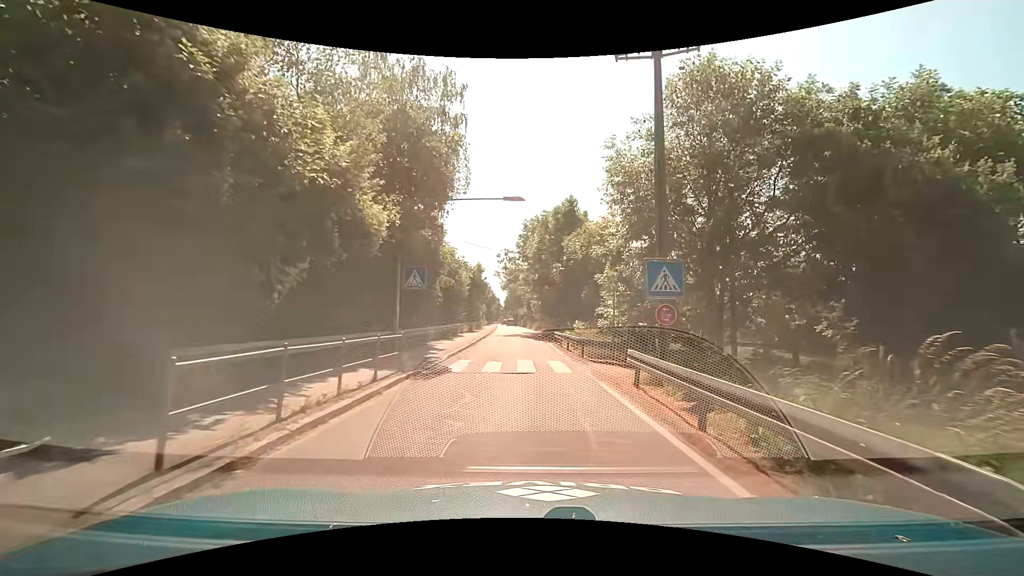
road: unclassified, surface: asphalt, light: Day
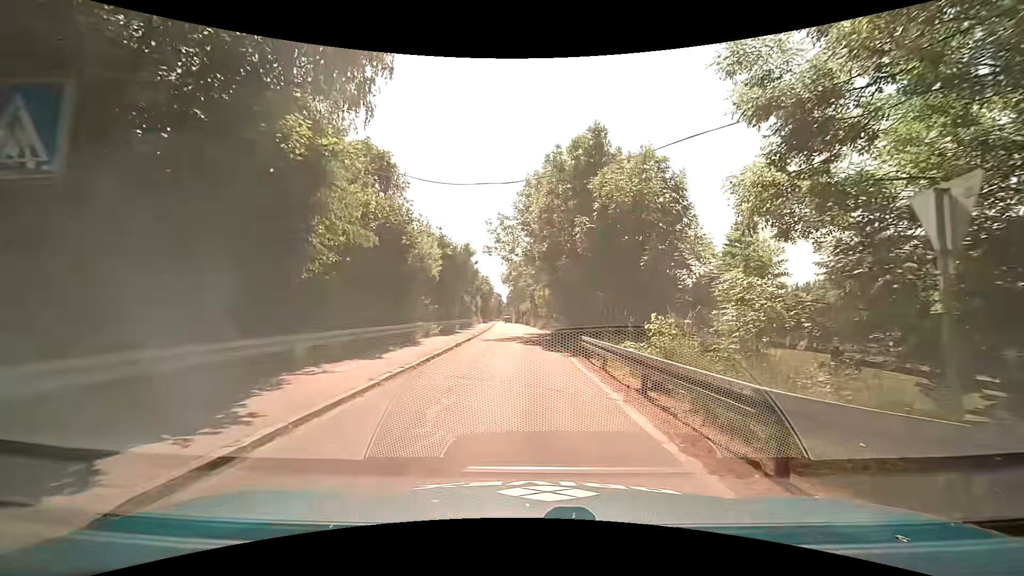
(-0.1, +14.8) m; -2°
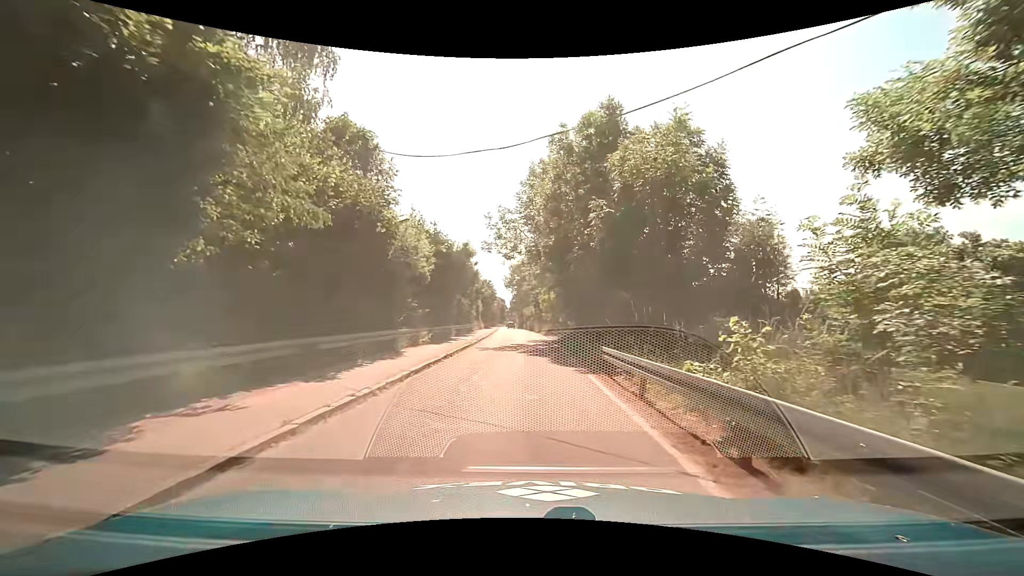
(+0.1, +3.7) m; 0°
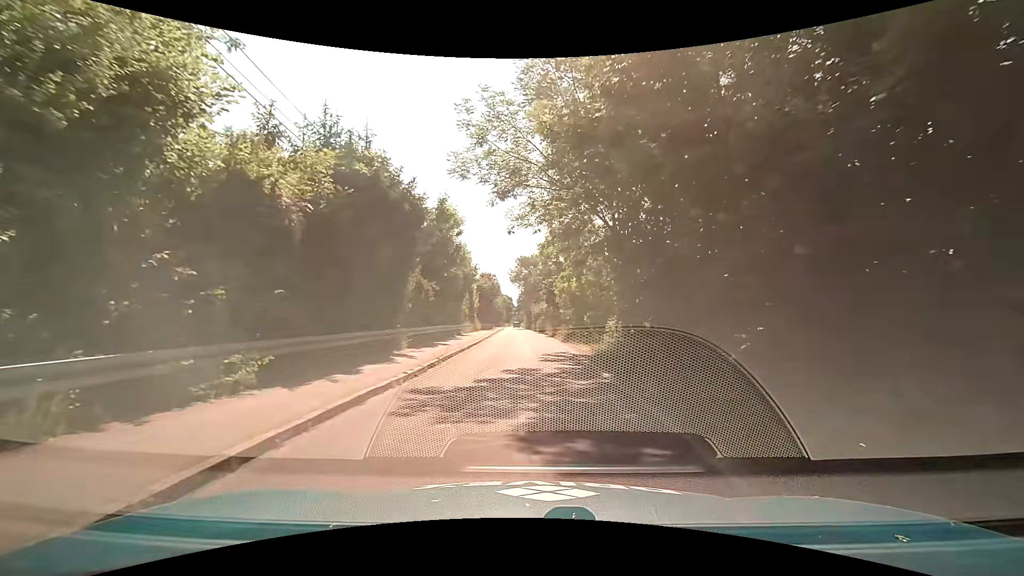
(0.0, +15.7) m; -1°
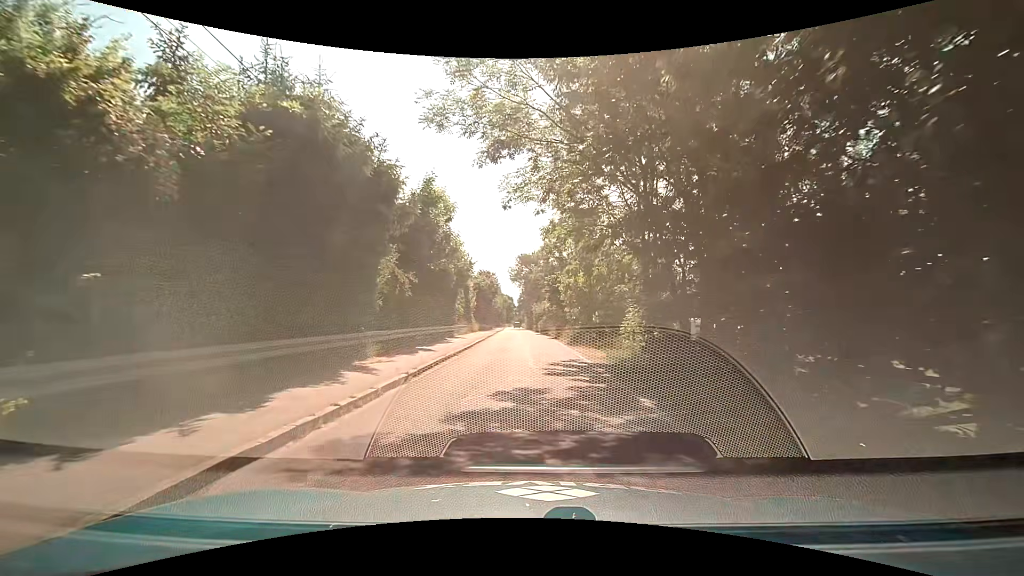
(0.0, +4.2) m; 0°
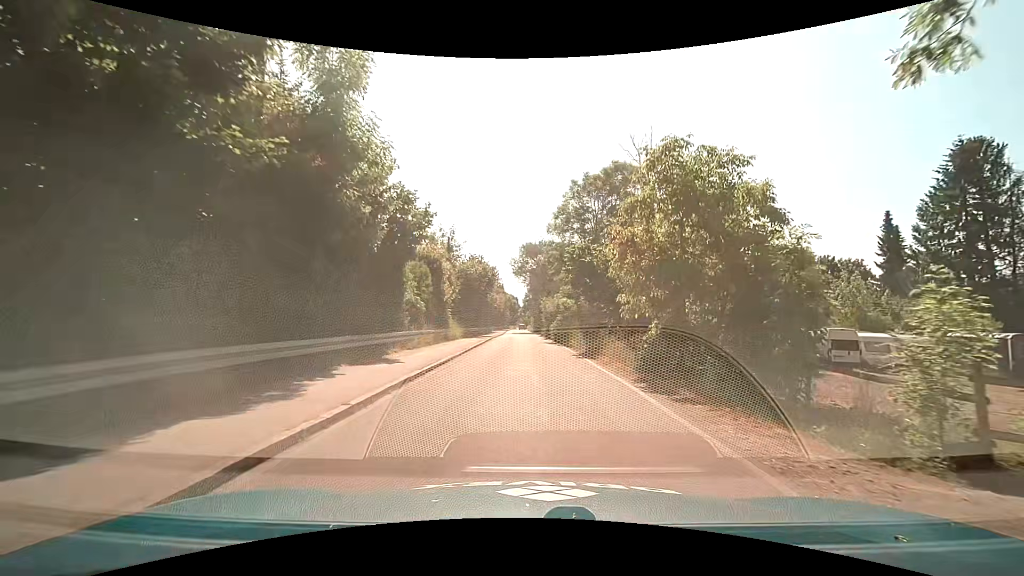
(+0.1, +17.4) m; 0°
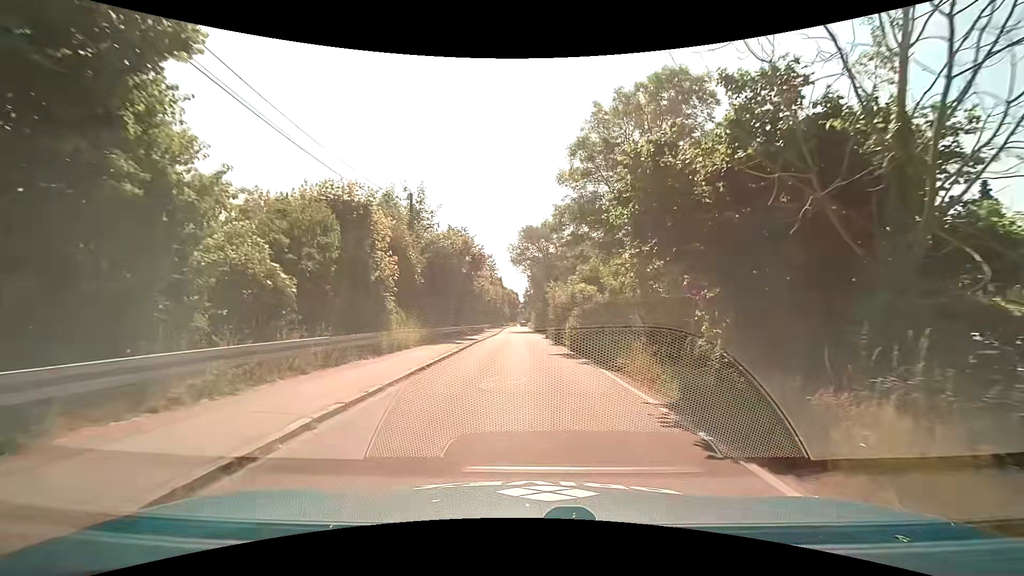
(+0.1, +13.6) m; 0°
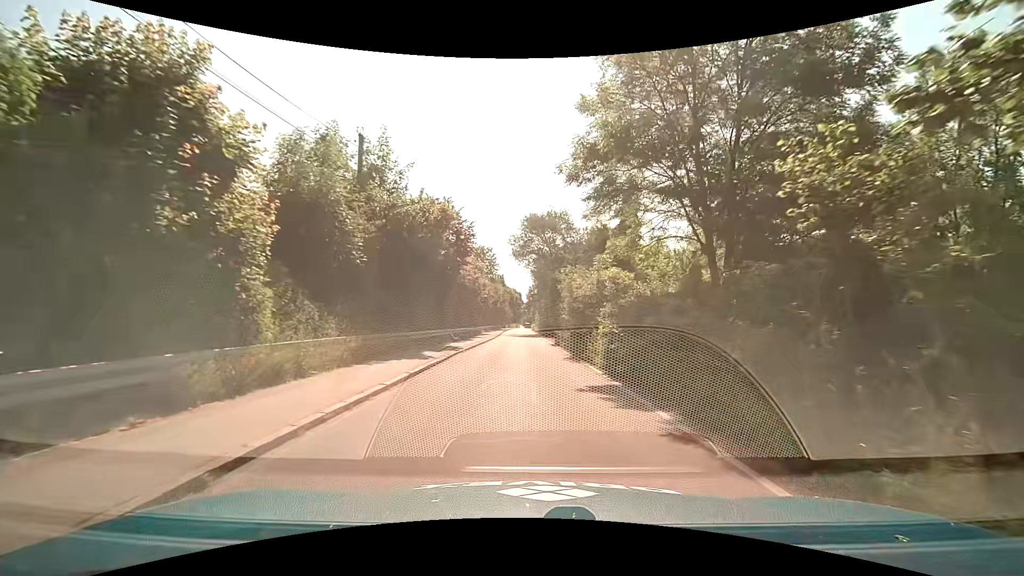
(-0.1, +9.3) m; -1°
(0, +10) (0, +20) (0, +30) (0, +40) (0, +50) (0, +60) (0, +70) (0, +80) (0, +90) (0, +100) m
